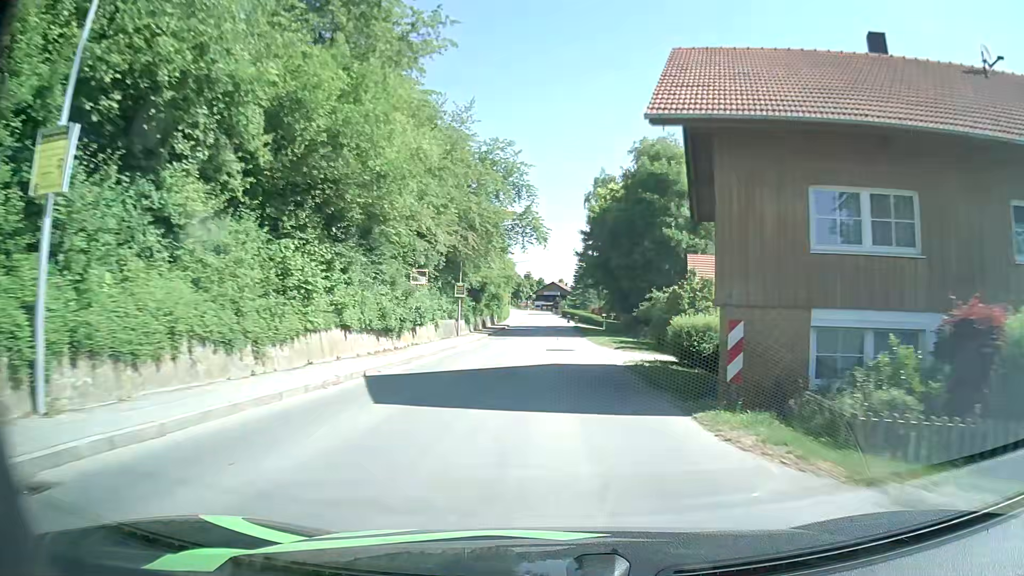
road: secondary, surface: asphalt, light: Day
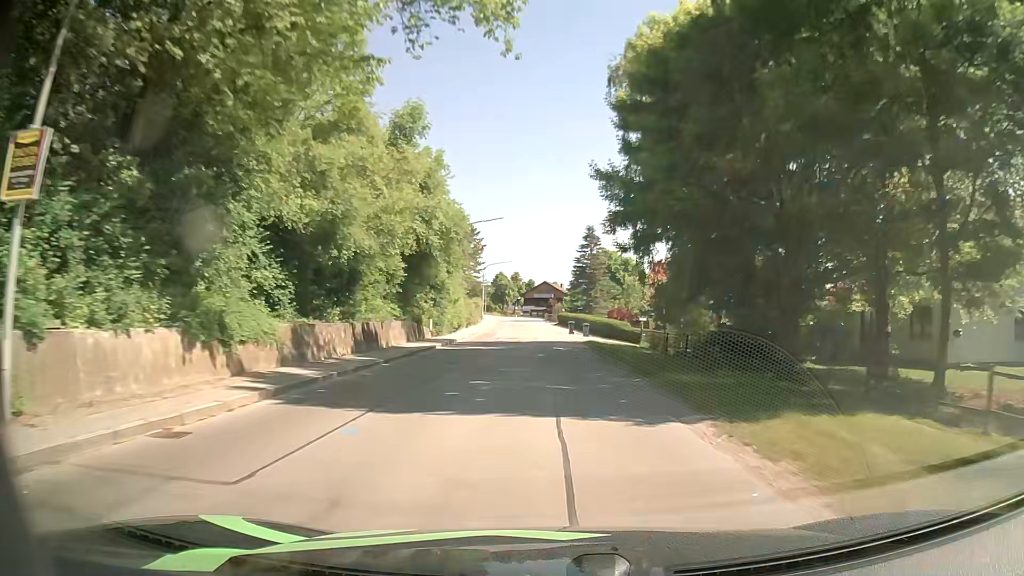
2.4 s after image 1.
(+0.4, +38.1) m; +1°
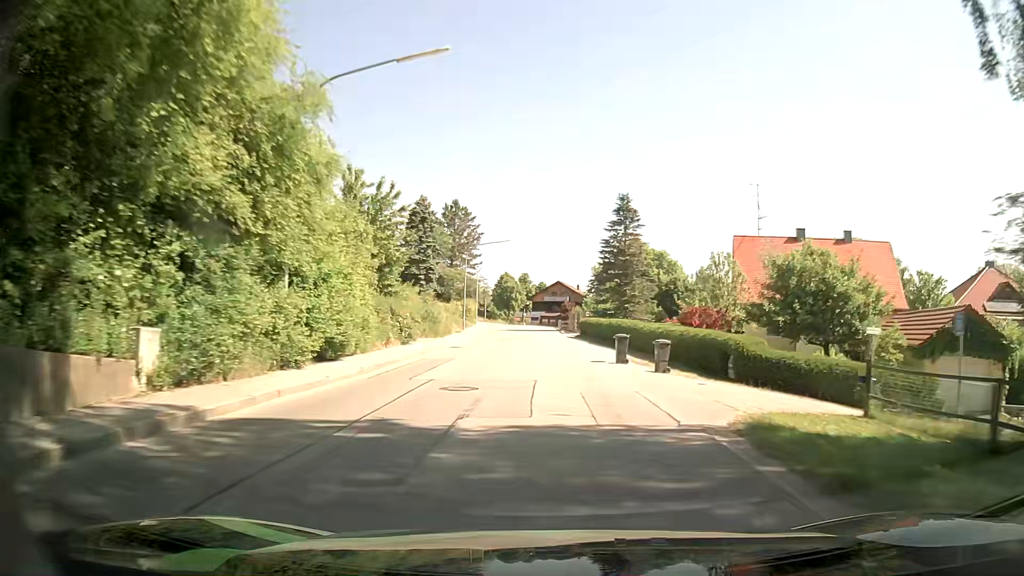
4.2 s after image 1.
(-0.3, +28.9) m; -1°
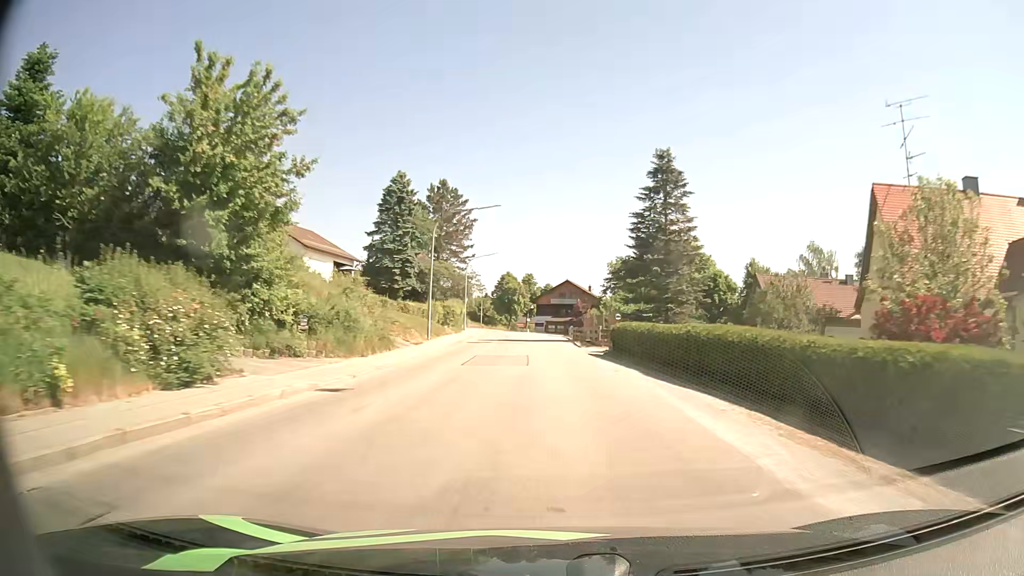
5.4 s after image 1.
(-0.1, +19.3) m; 0°
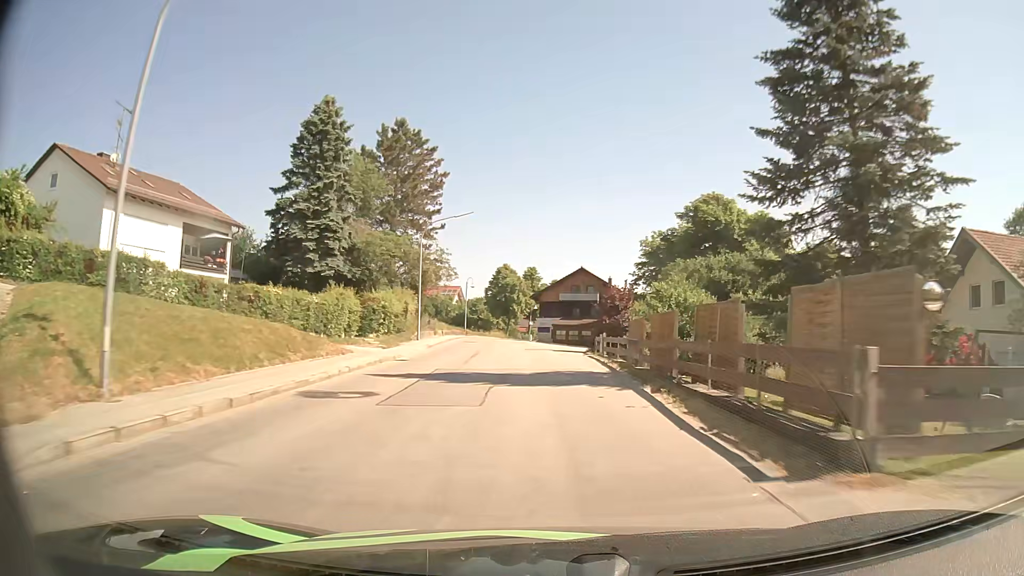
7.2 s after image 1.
(-0.2, +28.9) m; -1°
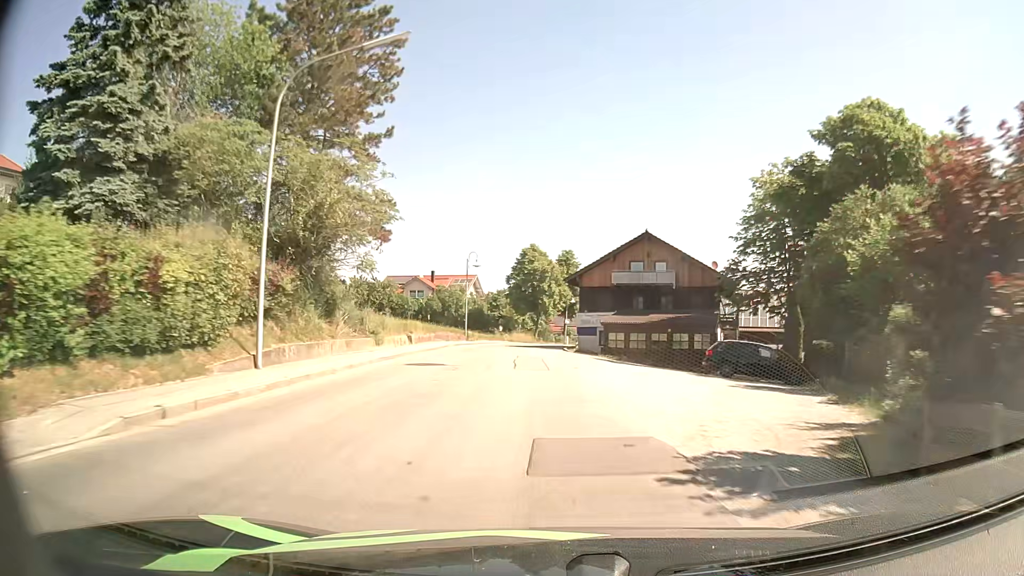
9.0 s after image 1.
(-0.6, +28.4) m; -3°
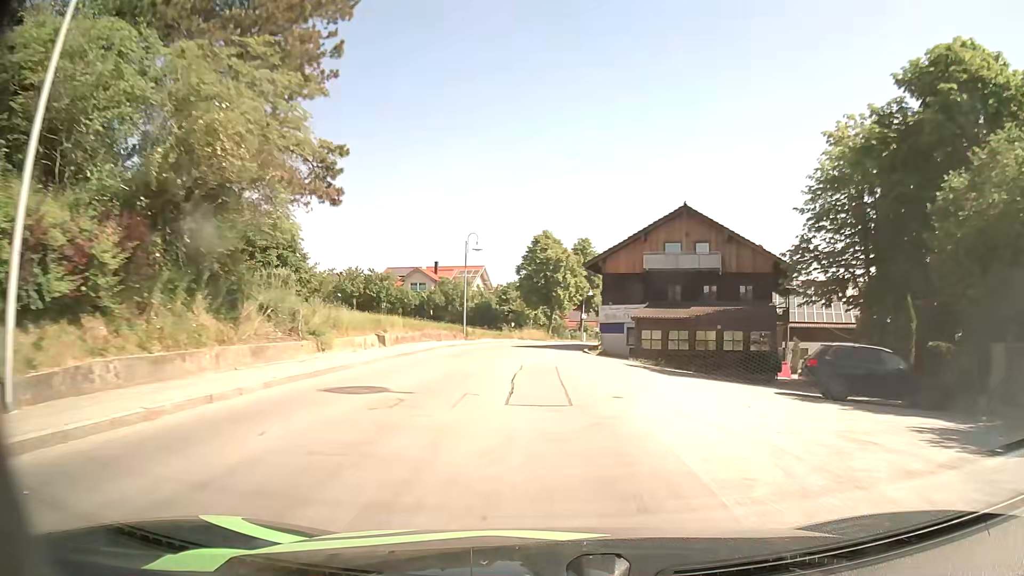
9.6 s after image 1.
(-0.1, +9.1) m; -1°
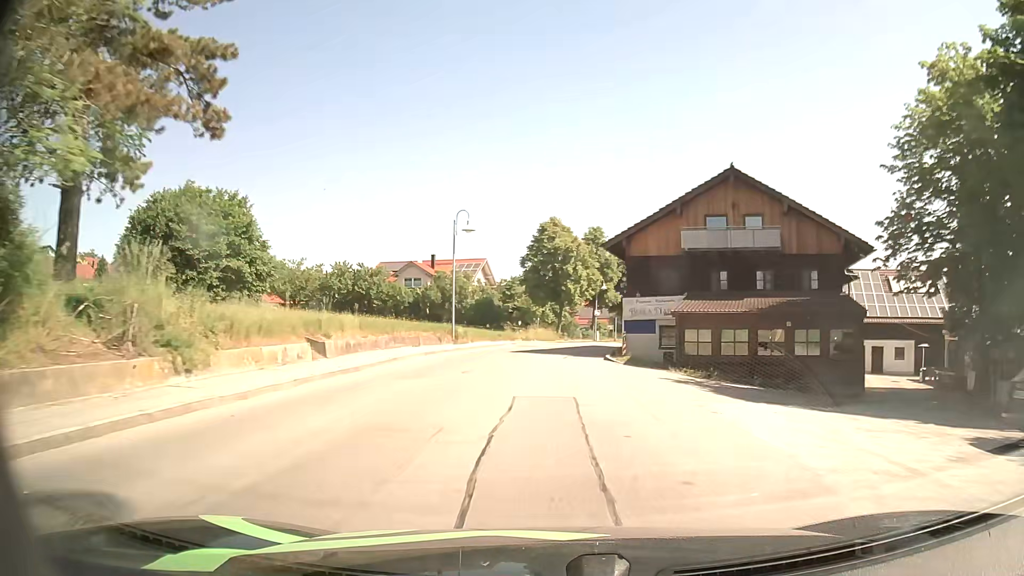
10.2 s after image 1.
(0.0, +8.7) m; 0°
(0, +10) (0, +20) (+1, +30) (+2, +40) (+4, +50) (+7, +59) (+10, +69) (+13, +78) (+16, +88) (+19, +97) m
